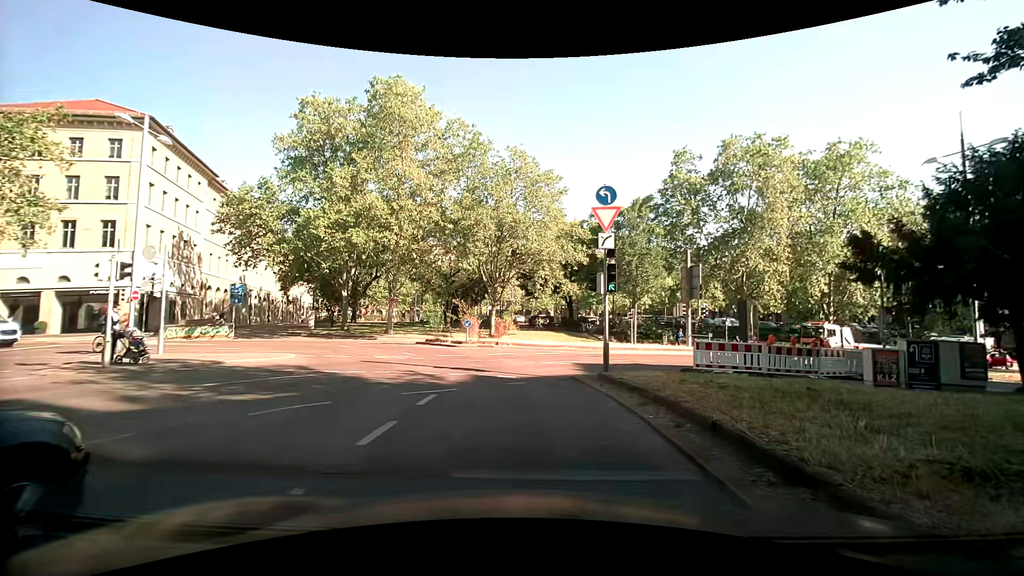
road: secondary_link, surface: asphalt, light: Day
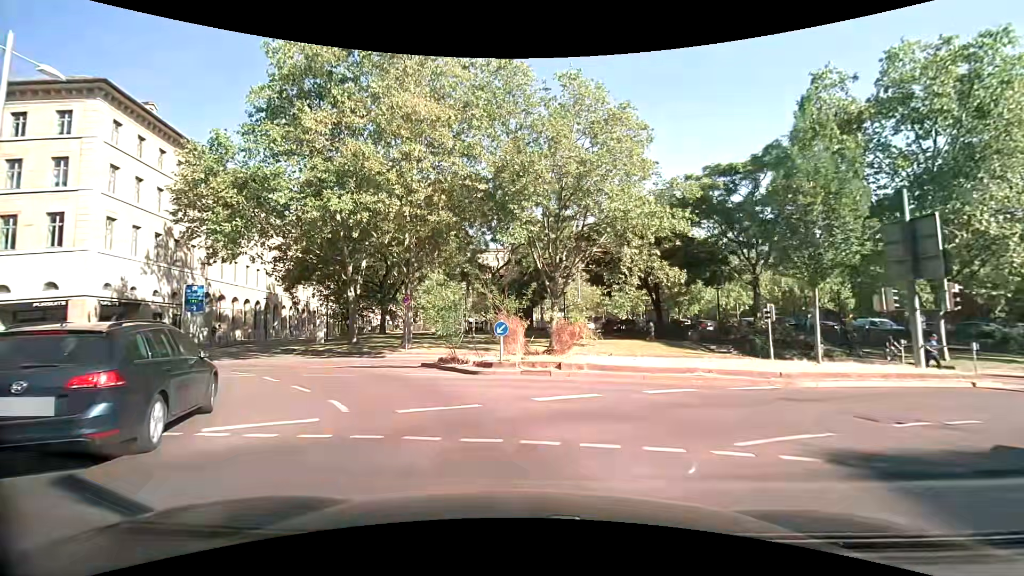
(0.0, +13.6) m; -5°
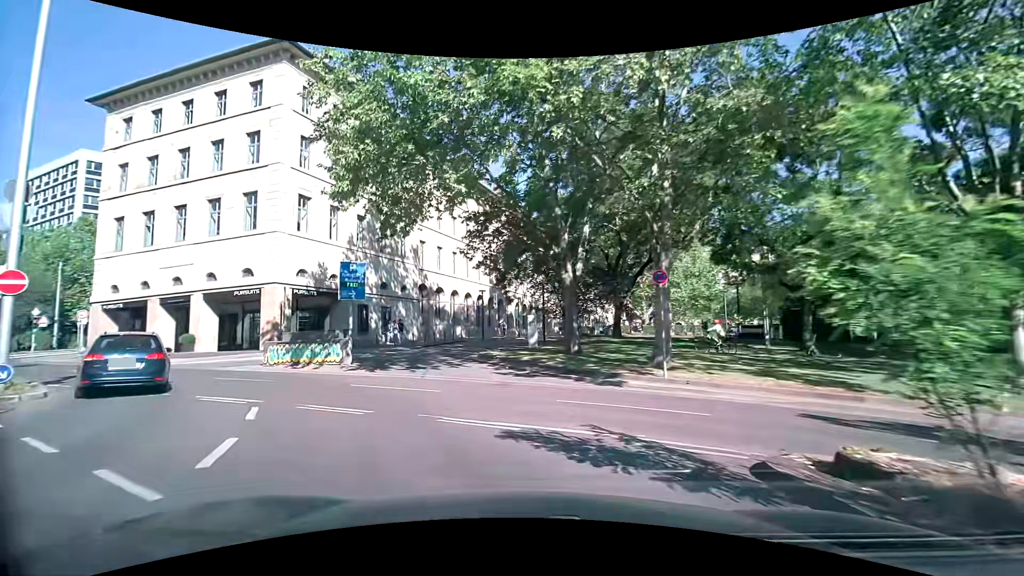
(-2.9, +12.6) m; -25°
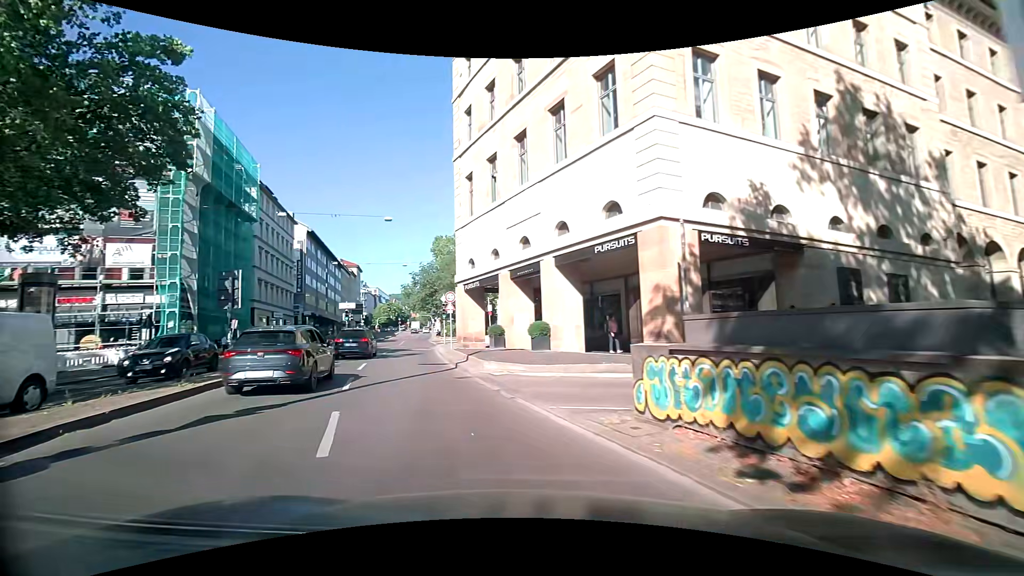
(-6.6, +15.8) m; -47°
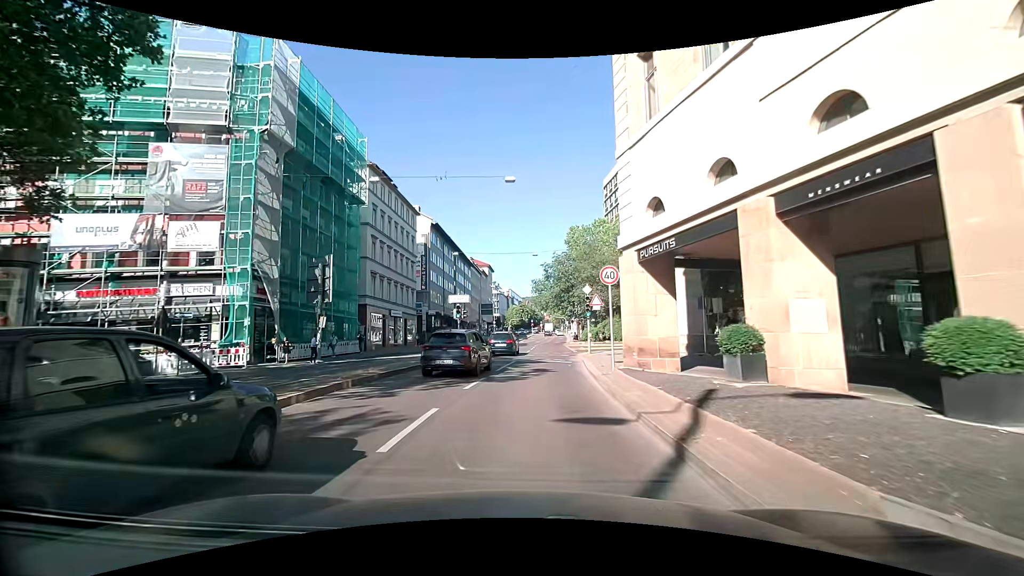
(-2.1, +12.2) m; -15°
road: secondary
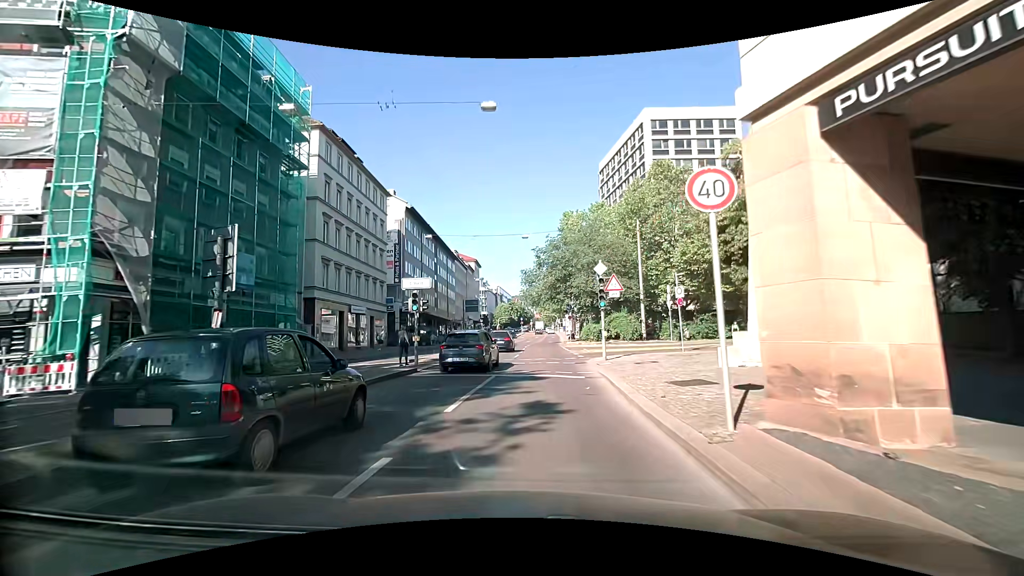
(0.0, +9.6) m; +2°
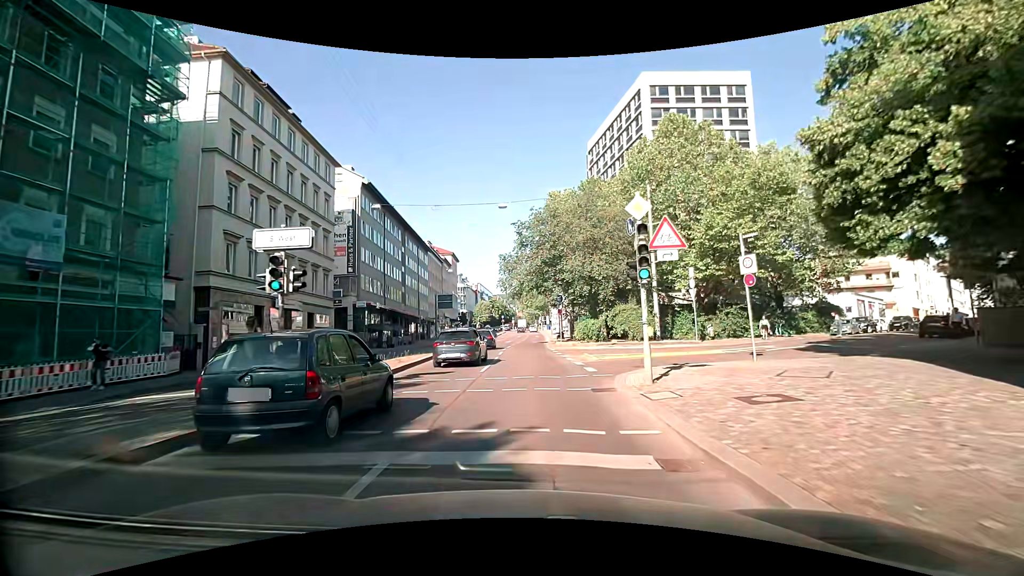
(+0.1, +10.6) m; +2°
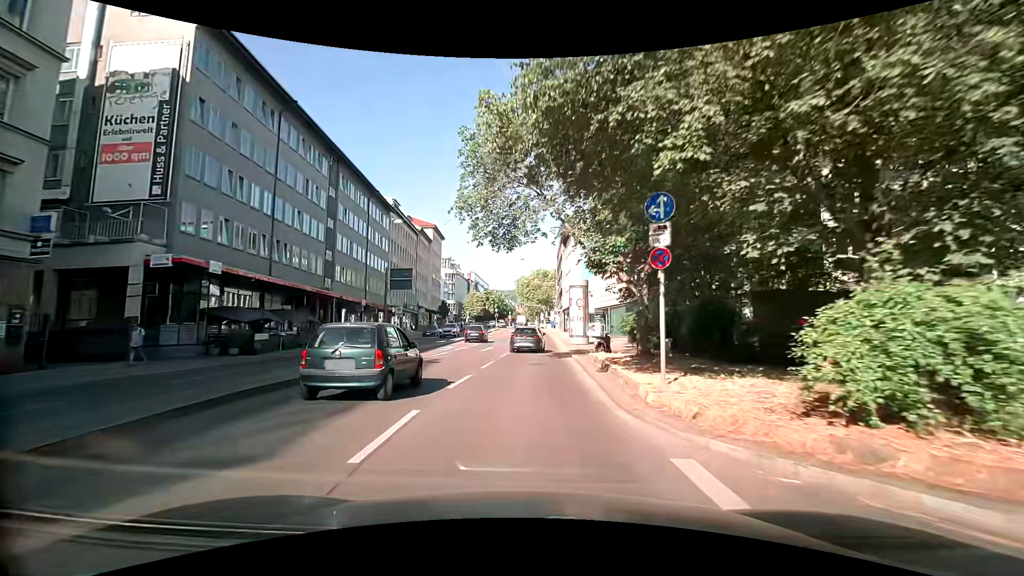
(-0.1, +29.2) m; -1°
(0, +10) (0, +20) (0, +30) (+1, +40) (+1, +50) (+2, +60) (+2, +70) (+2, +80) (+2, +90) (+2, +100) m
